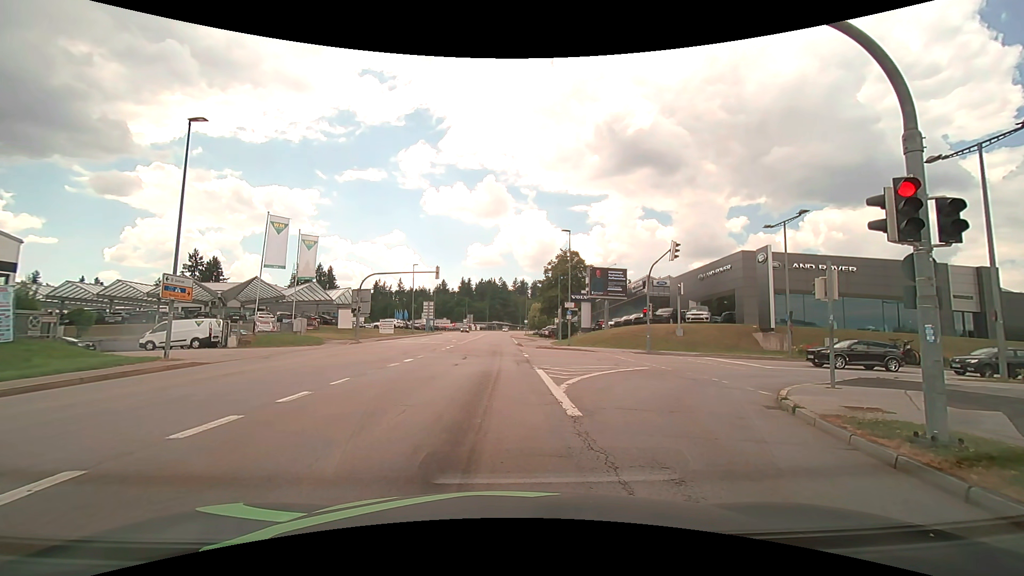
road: tertiary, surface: asphalt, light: Day
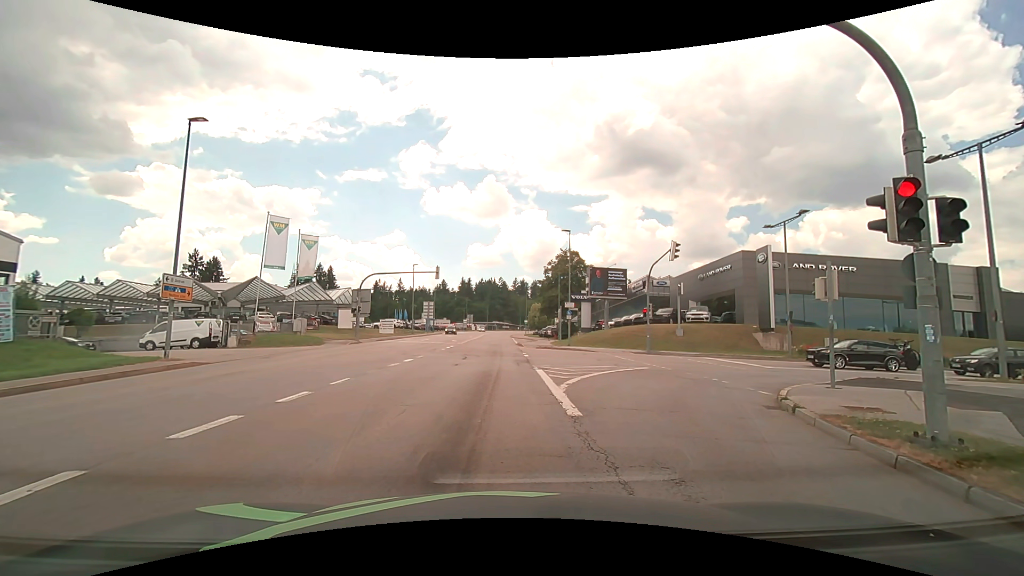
(0.0, 0.0) m; 0°
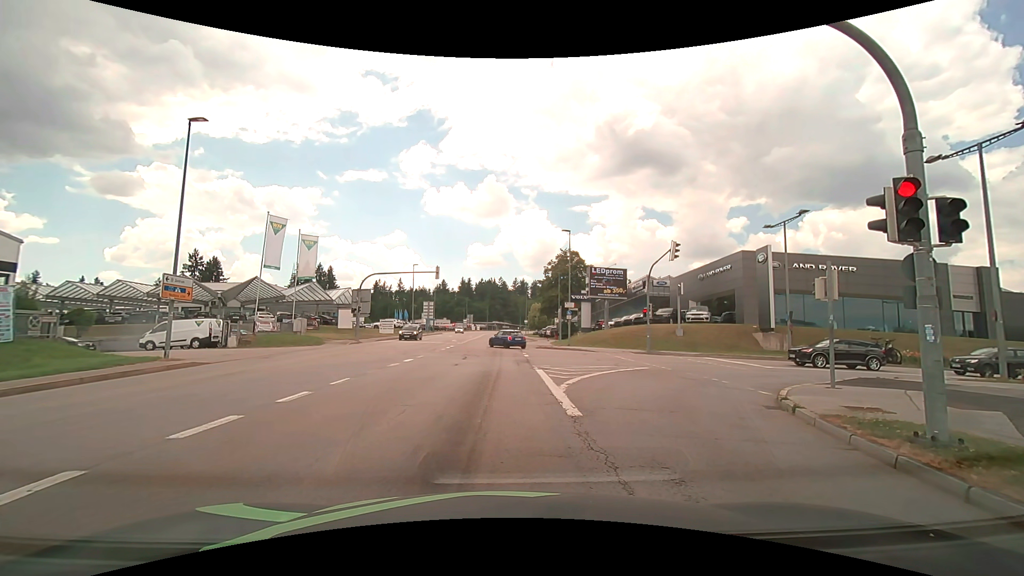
(0.0, 0.0) m; 0°
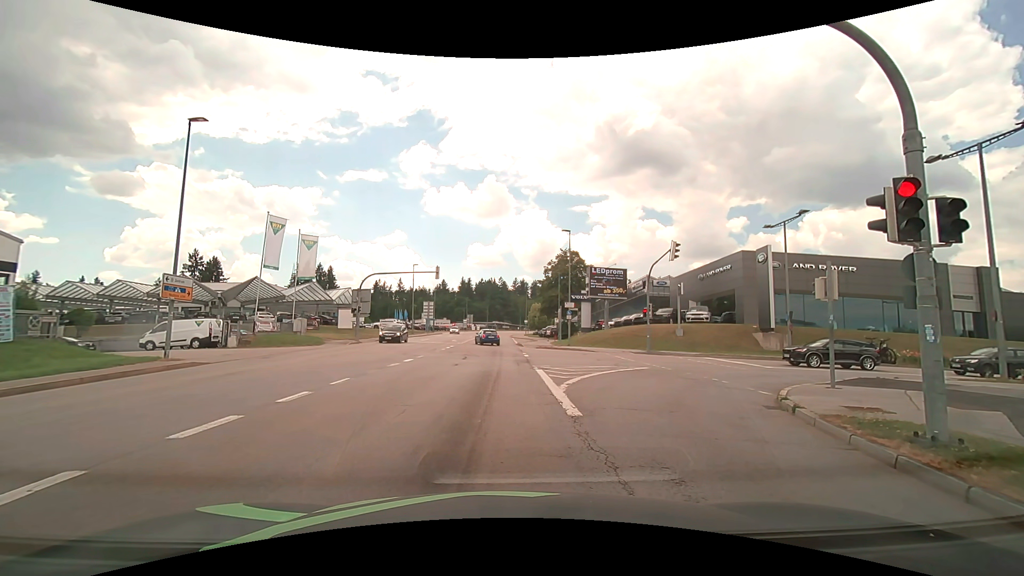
(0.0, 0.0) m; 0°
(0, +10) (0, +20) (0, +30) (0, +40) (0, +50) (0, +60) (0, +70) (0, +80) (0, +90) (0, +100) m
